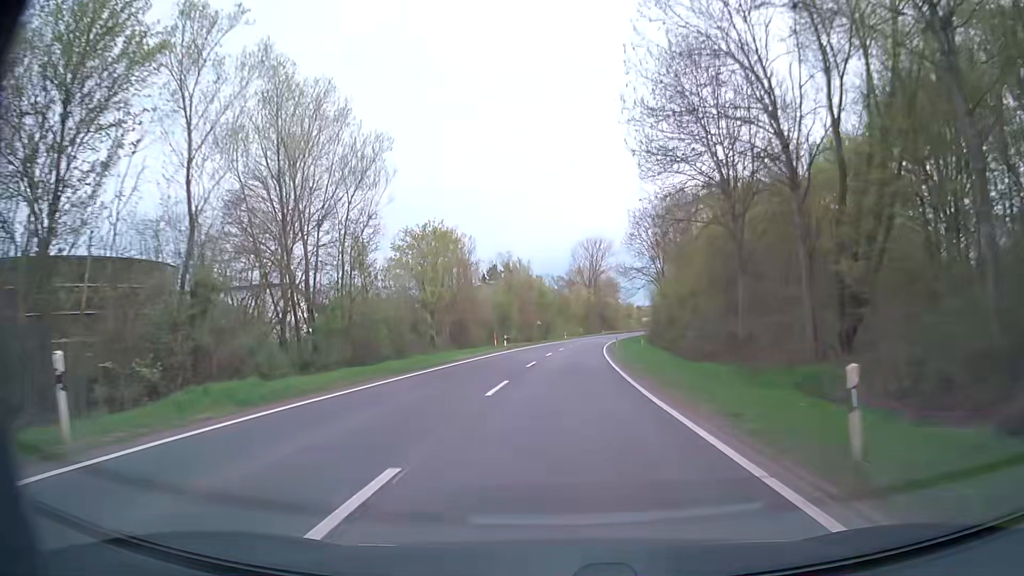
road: secondary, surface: asphalt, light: Day
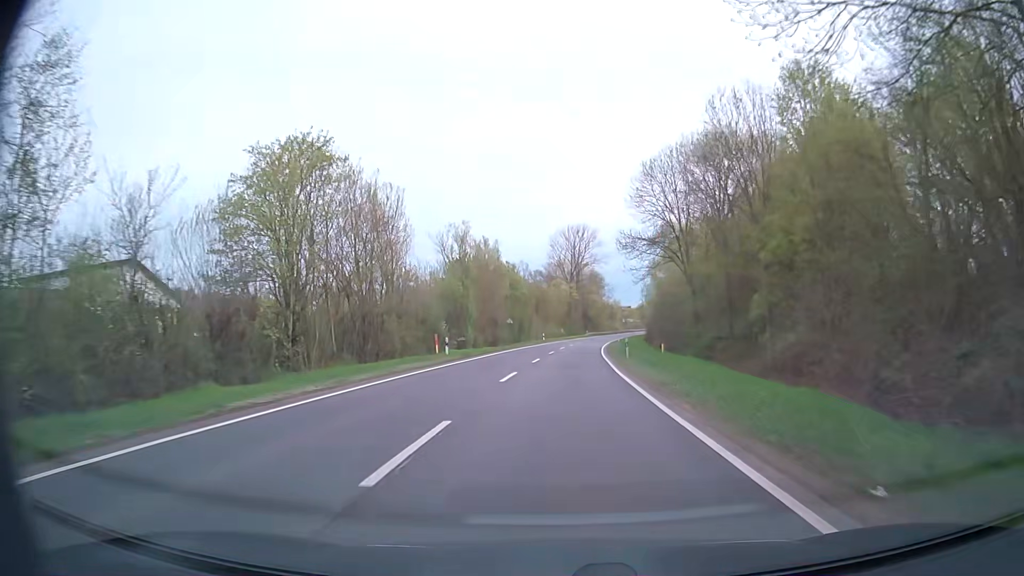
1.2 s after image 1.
(+0.2, +21.4) m; +2°
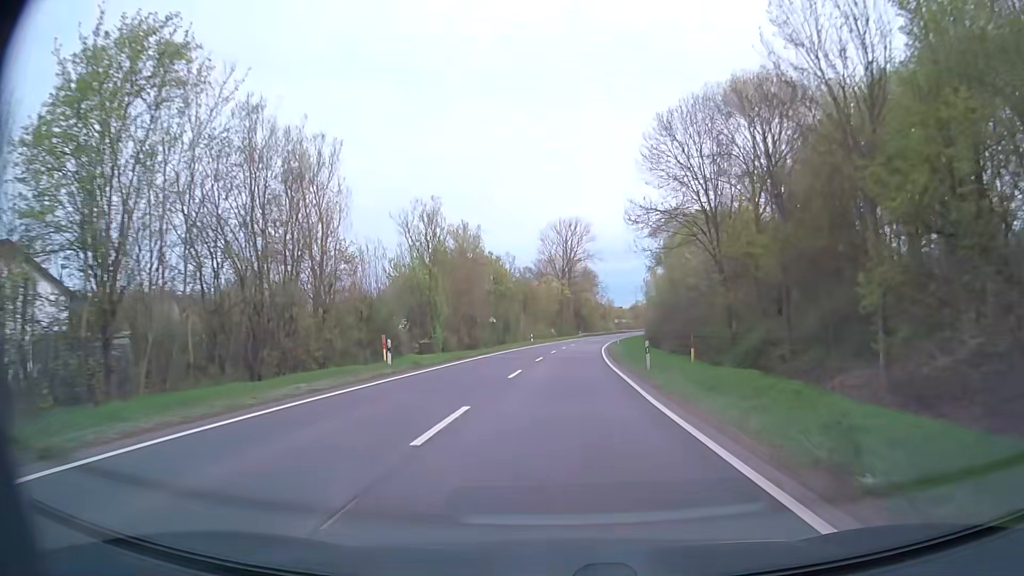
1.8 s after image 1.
(0.0, +10.7) m; +1°
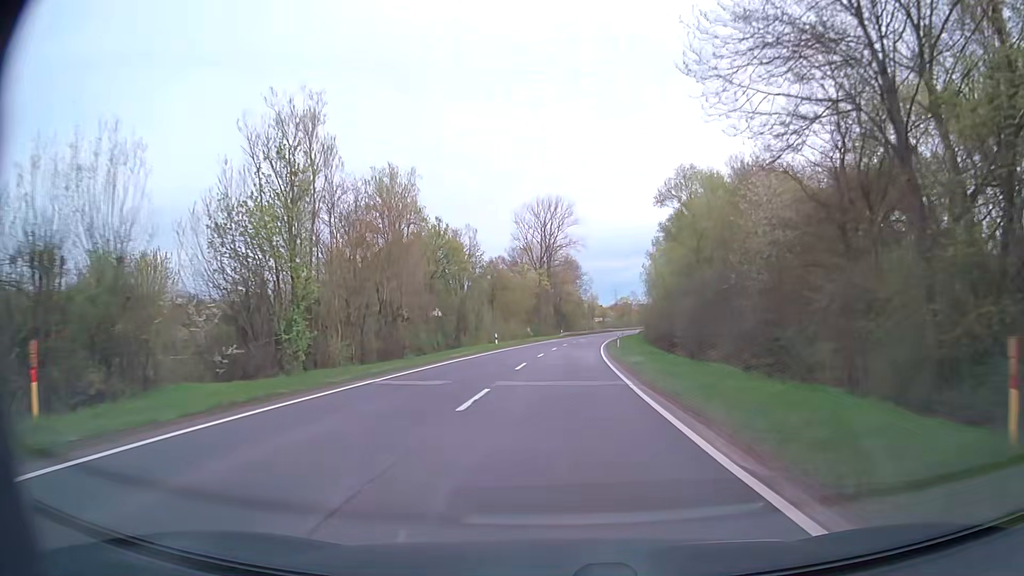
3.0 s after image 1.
(+0.4, +21.4) m; +2°
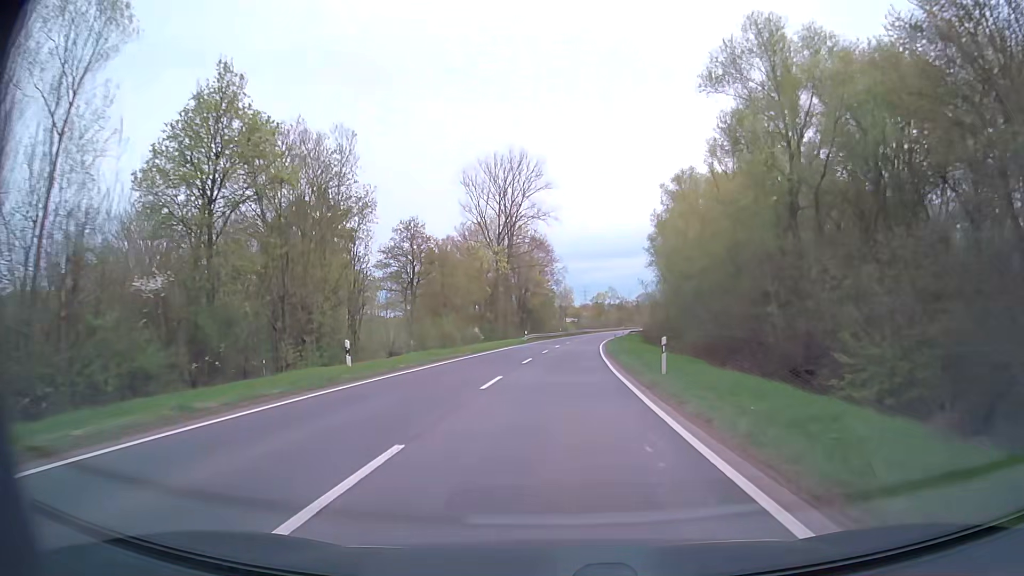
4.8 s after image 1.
(+0.8, +32.2) m; +3°
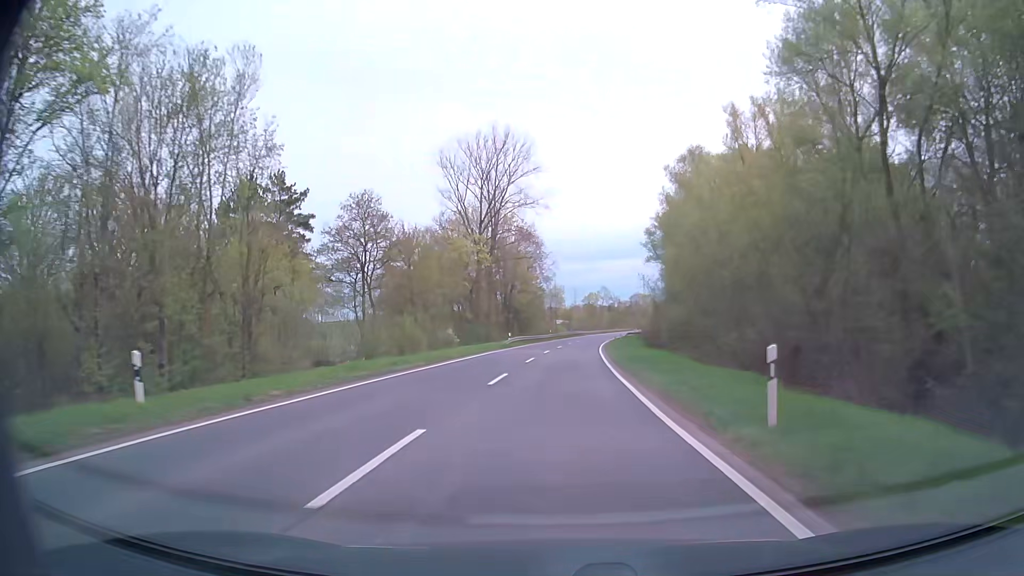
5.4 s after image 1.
(+0.1, +10.7) m; +1°
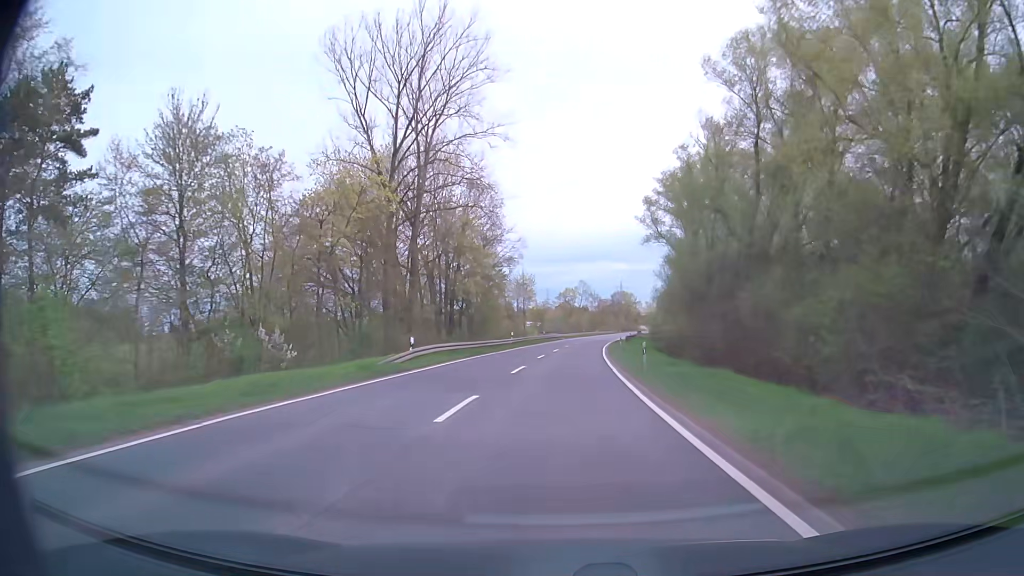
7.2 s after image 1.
(+0.7, +32.1) m; +3°
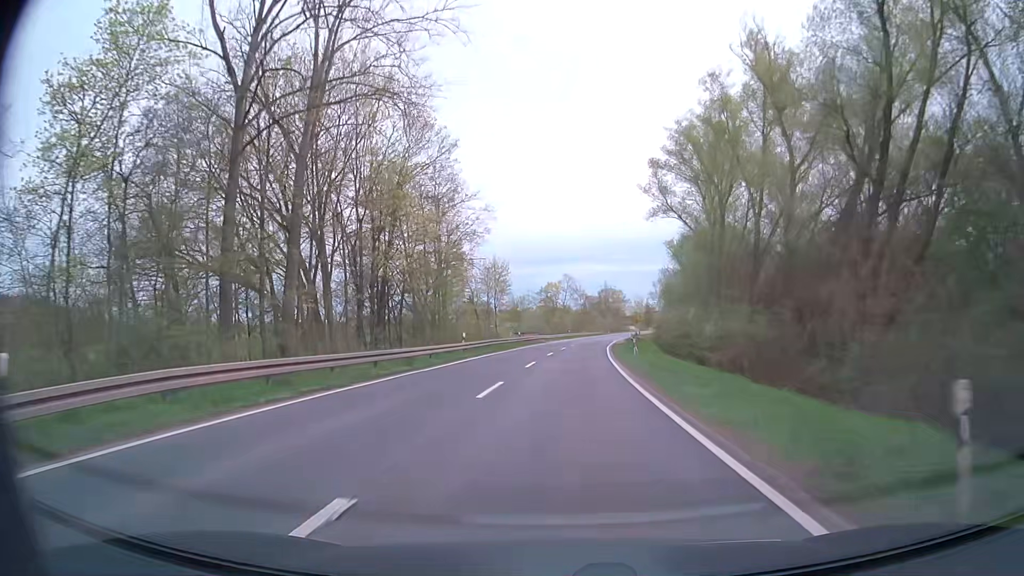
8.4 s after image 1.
(+0.2, +21.4) m; +1°
(0, +10) (0, +20) (+1, +30) (+1, +40) (+2, +50) (+3, +60) (+4, +70) (+5, +80) (+6, +90) (+7, +100) m
